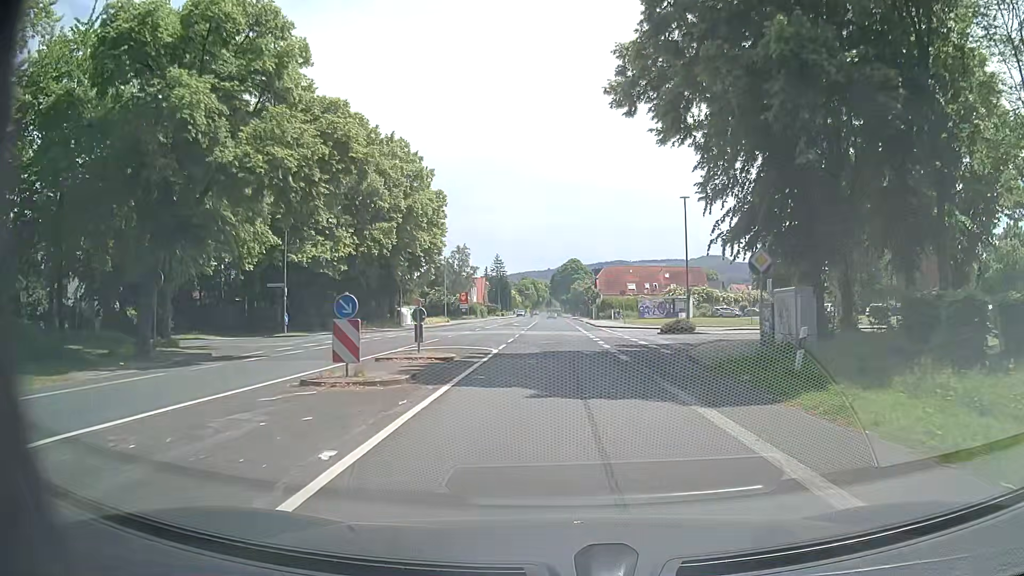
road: tertiary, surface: asphalt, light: Day
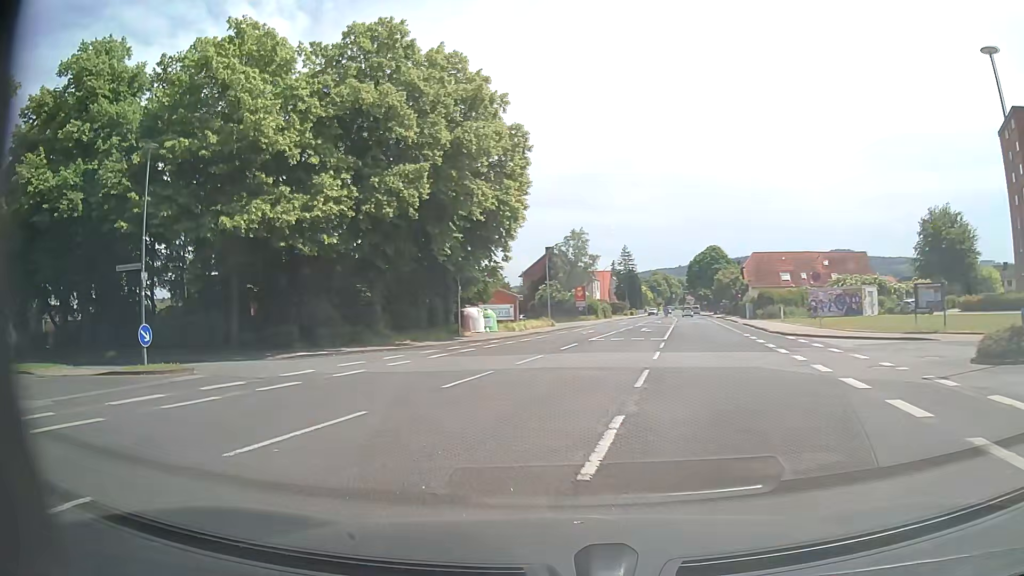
(-0.9, +22.0) m; -11°
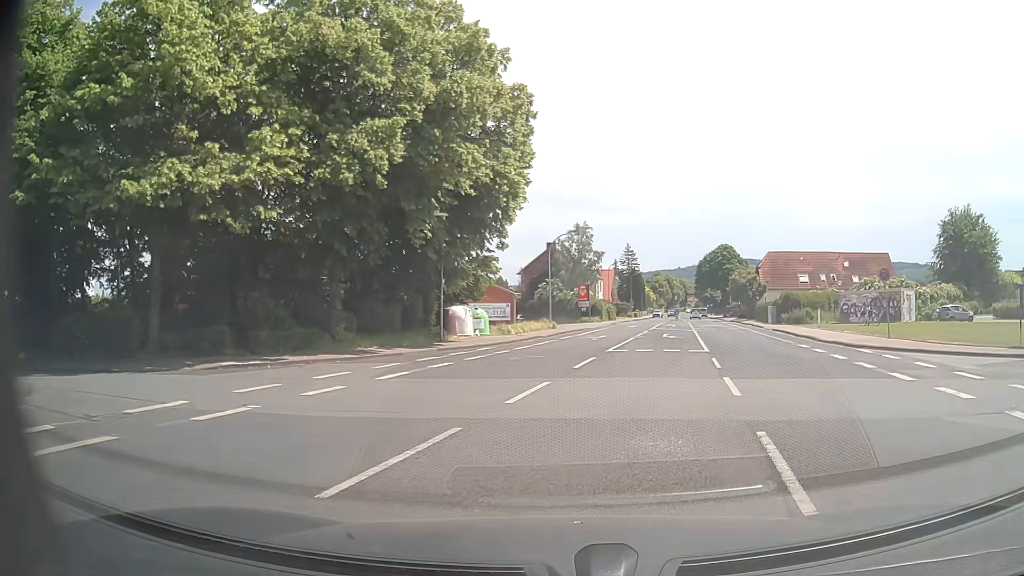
(-0.4, +6.9) m; 0°
